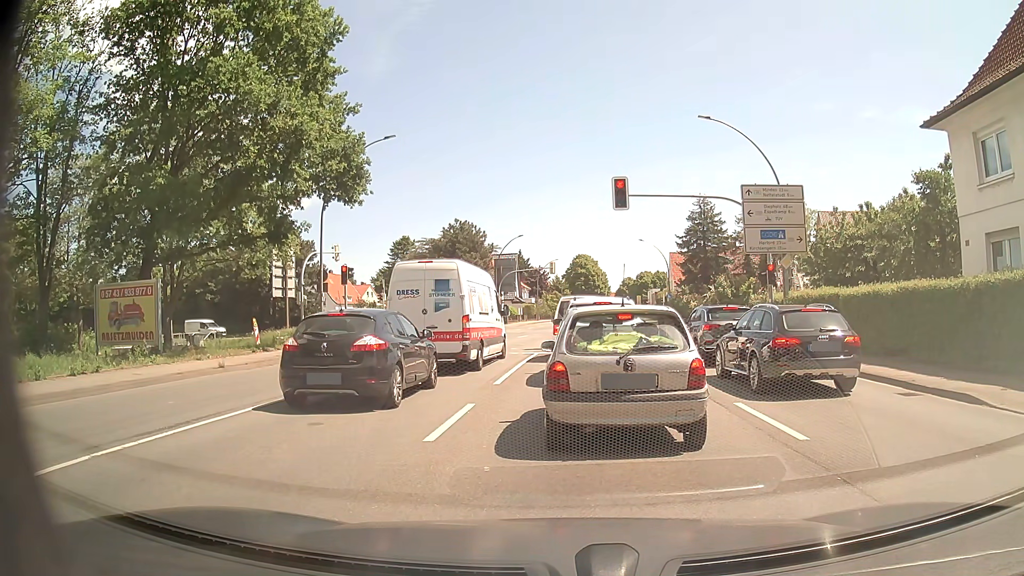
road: primary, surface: asphalt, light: Day
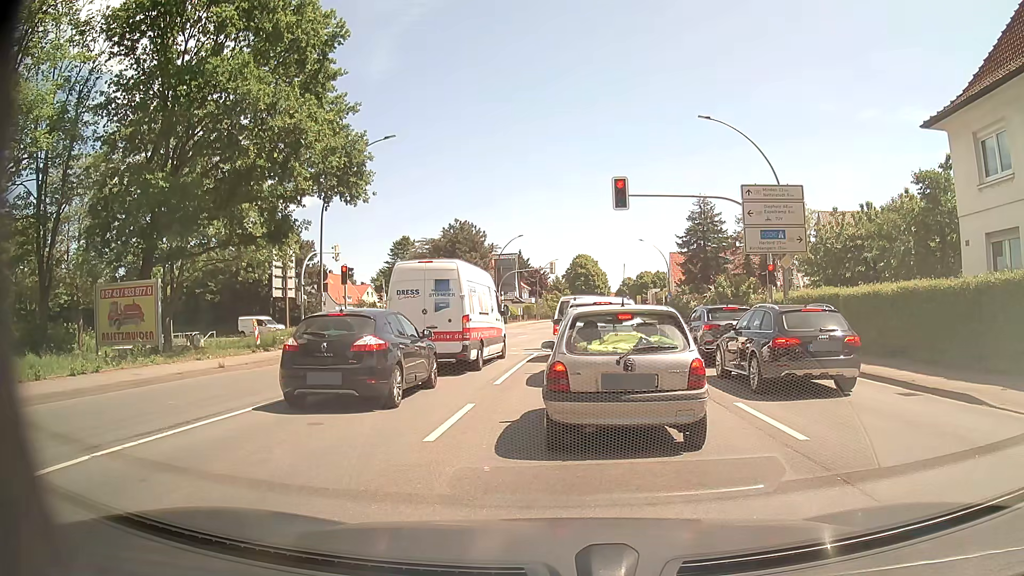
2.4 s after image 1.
(0.0, 0.0) m; 0°
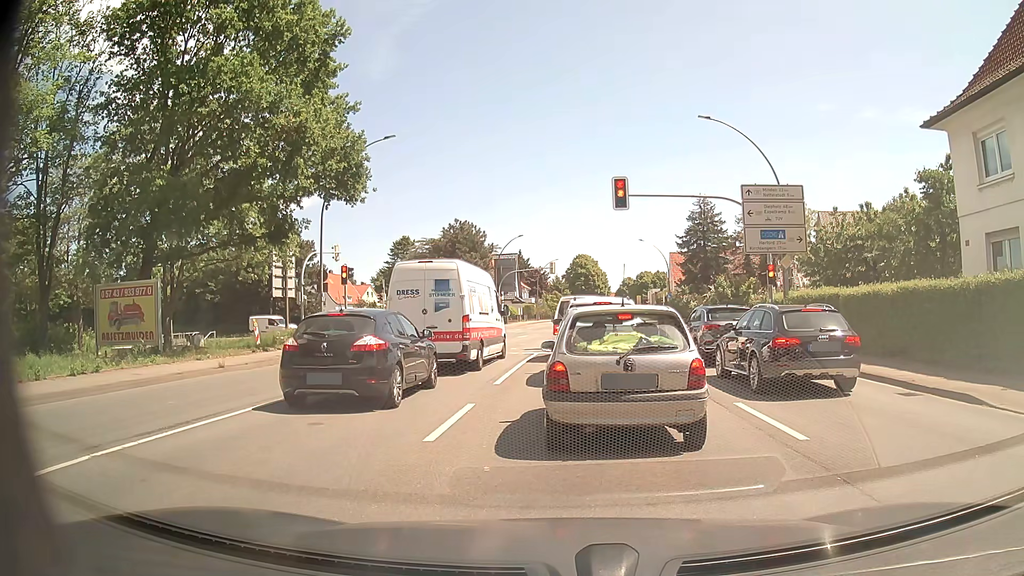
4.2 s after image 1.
(0.0, 0.0) m; 0°
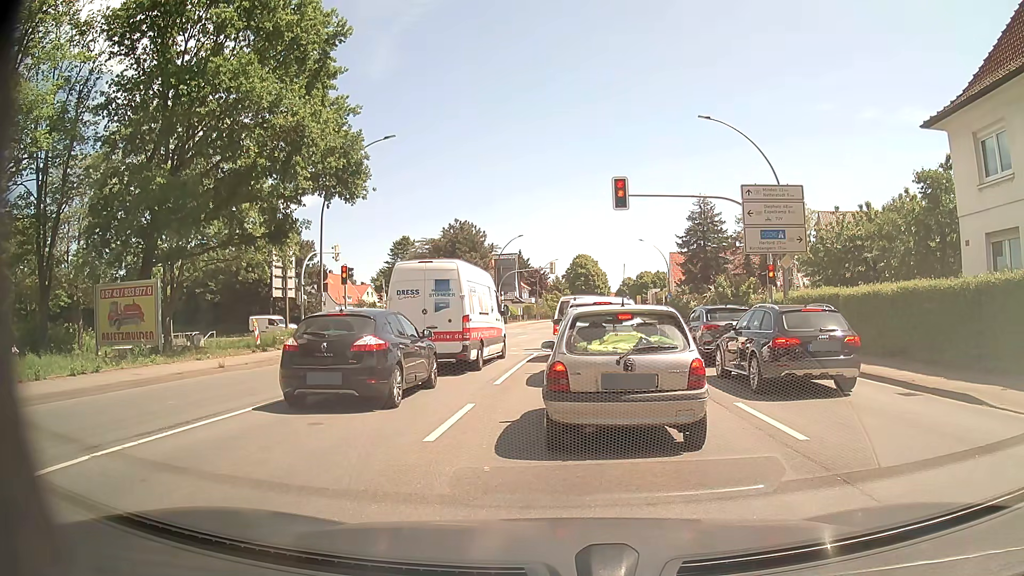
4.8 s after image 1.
(0.0, 0.0) m; 0°
(0, +10) (0, +20) (0, +30) (+2, +40) (+3, +50) (+4, +60) (+5, +70) (+6, +80) (+7, +90) (+7, +100) m
